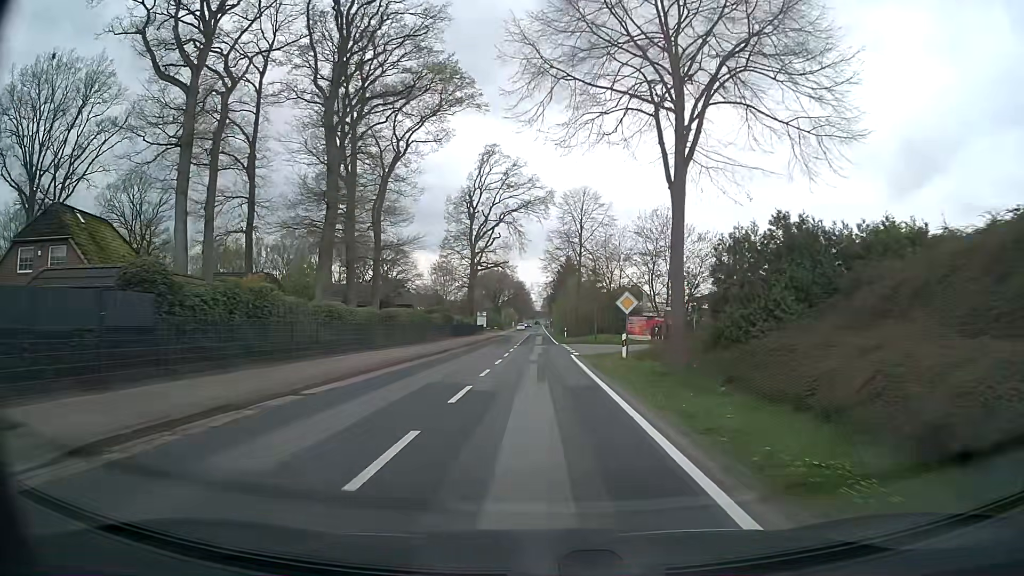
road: secondary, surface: asphalt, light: Day
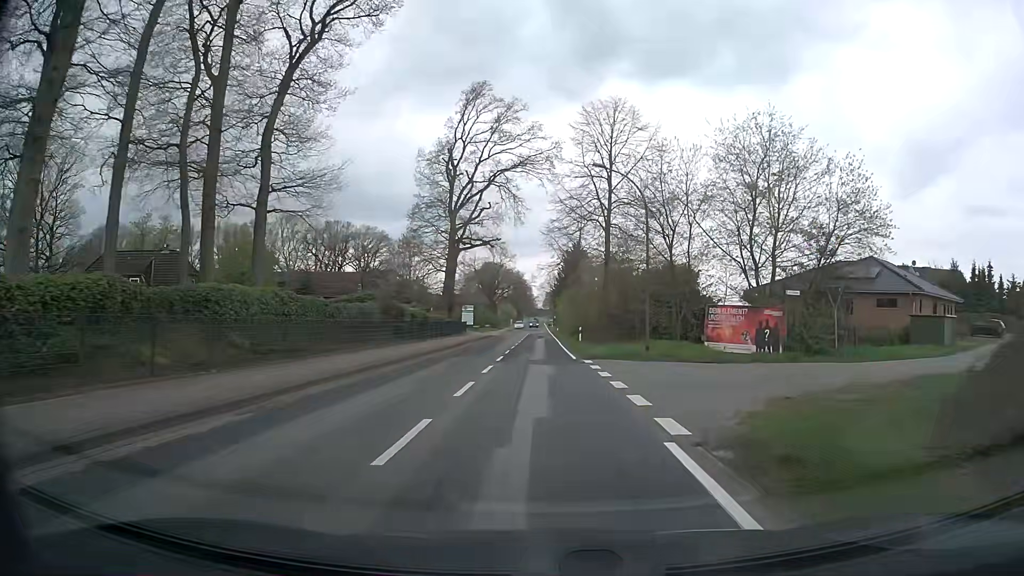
(-0.2, +23.4) m; 0°
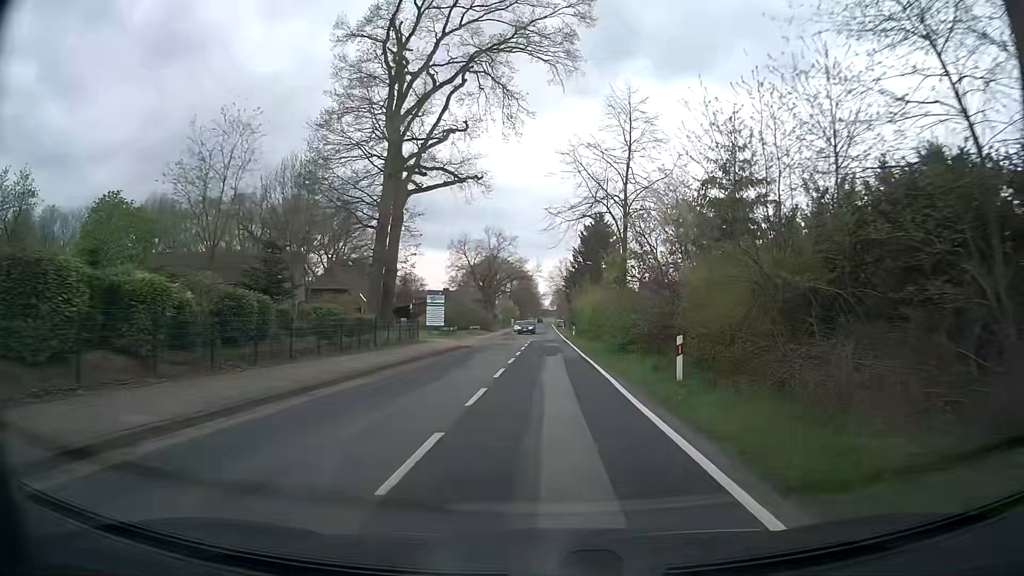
(-0.5, +31.2) m; -1°
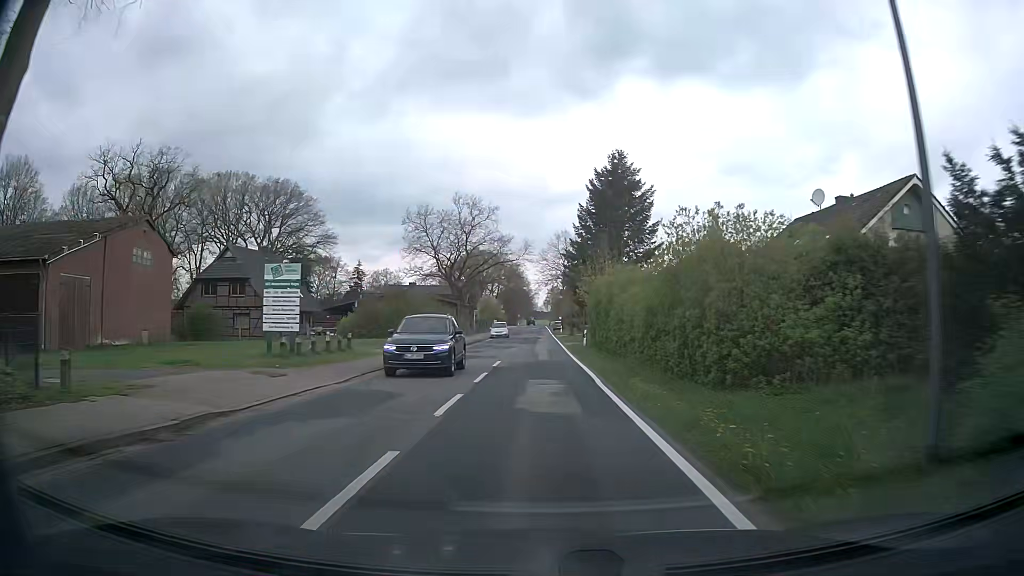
(+0.4, +31.2) m; 0°
